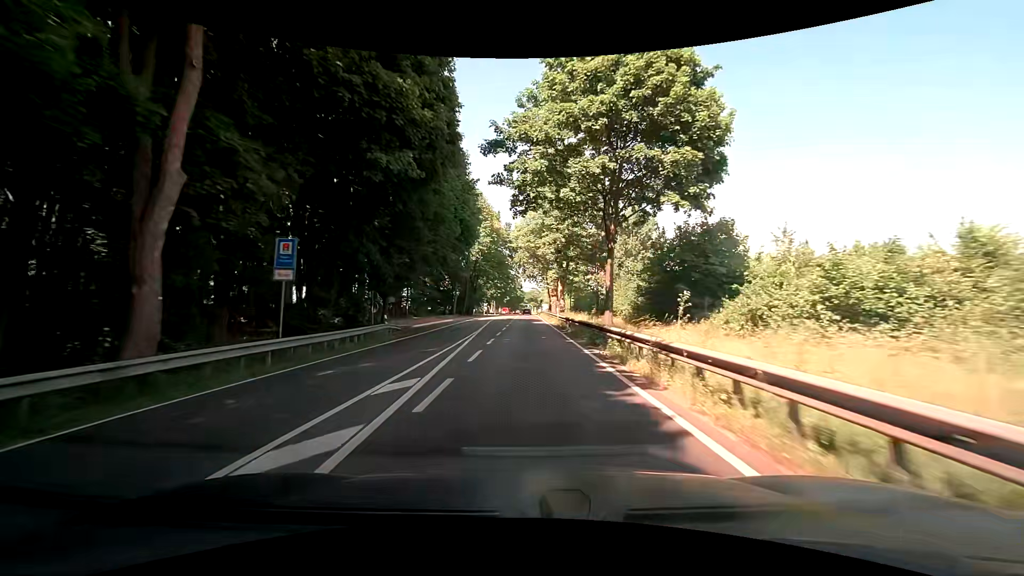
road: primary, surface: asphalt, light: Day
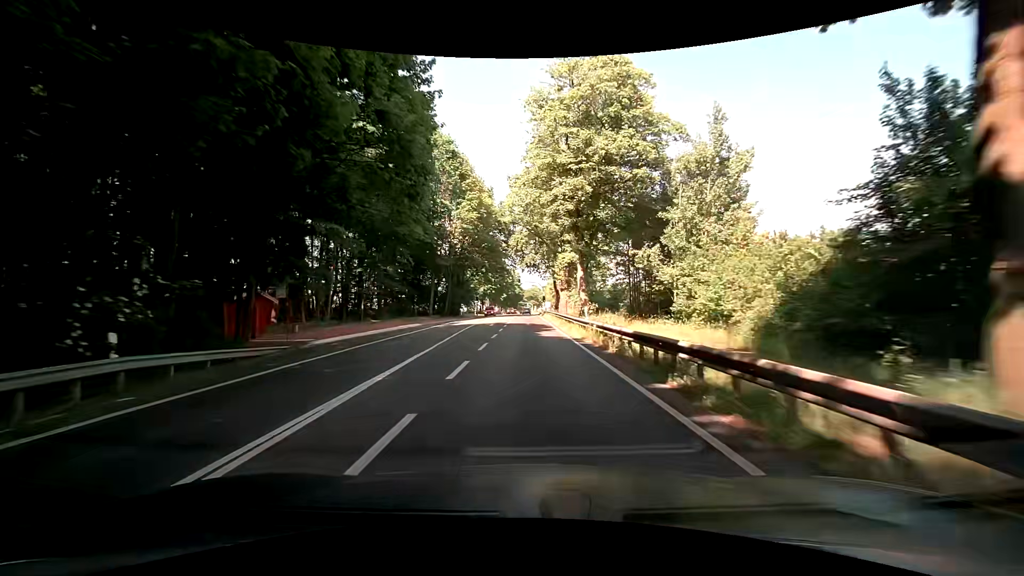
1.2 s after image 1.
(0.0, +21.4) m; 0°
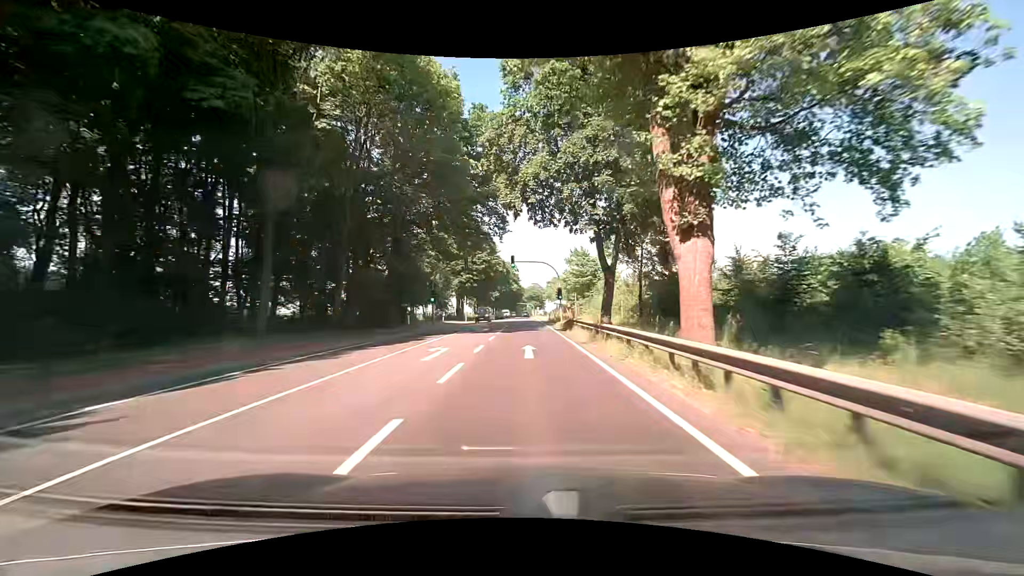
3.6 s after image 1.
(-0.1, +42.4) m; -1°
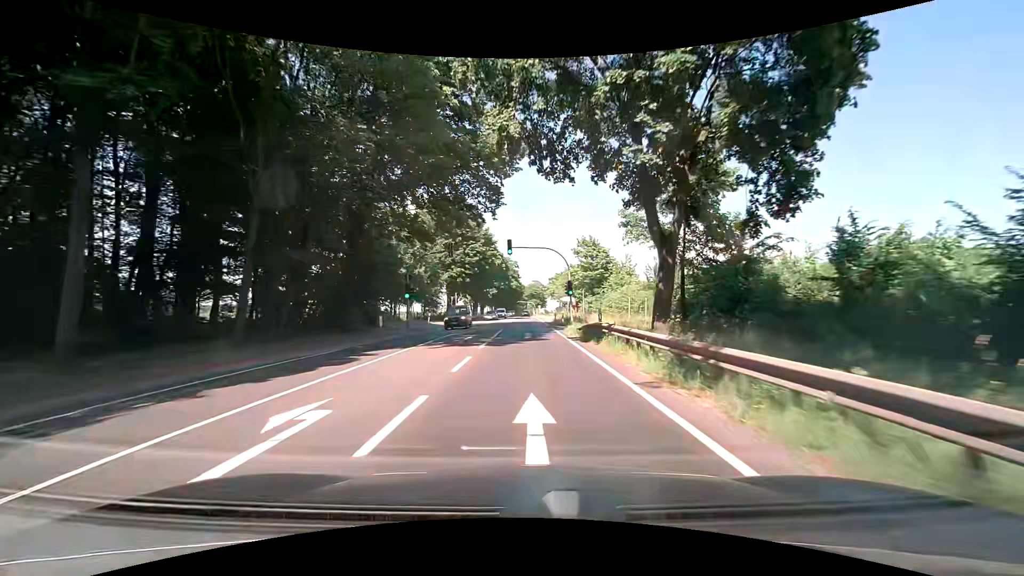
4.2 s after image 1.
(+0.1, +10.4) m; 0°
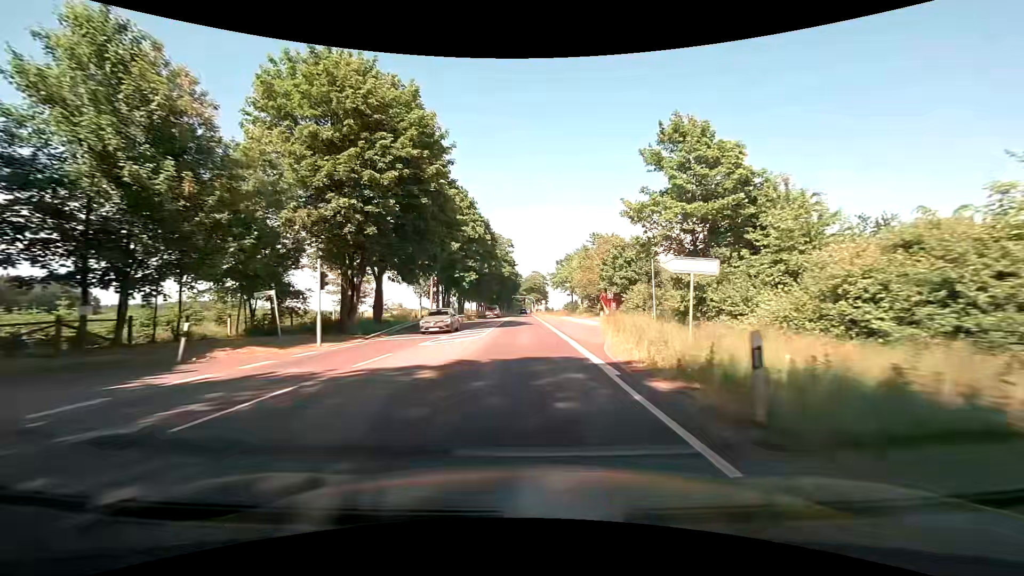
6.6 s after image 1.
(+0.6, +41.1) m; +1°
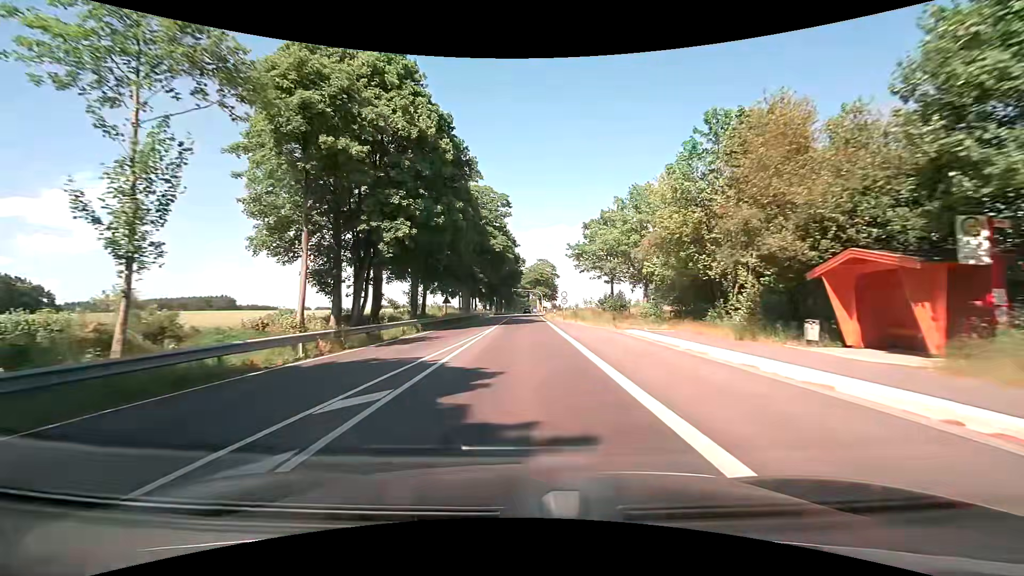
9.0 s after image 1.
(+0.2, +40.9) m; 0°
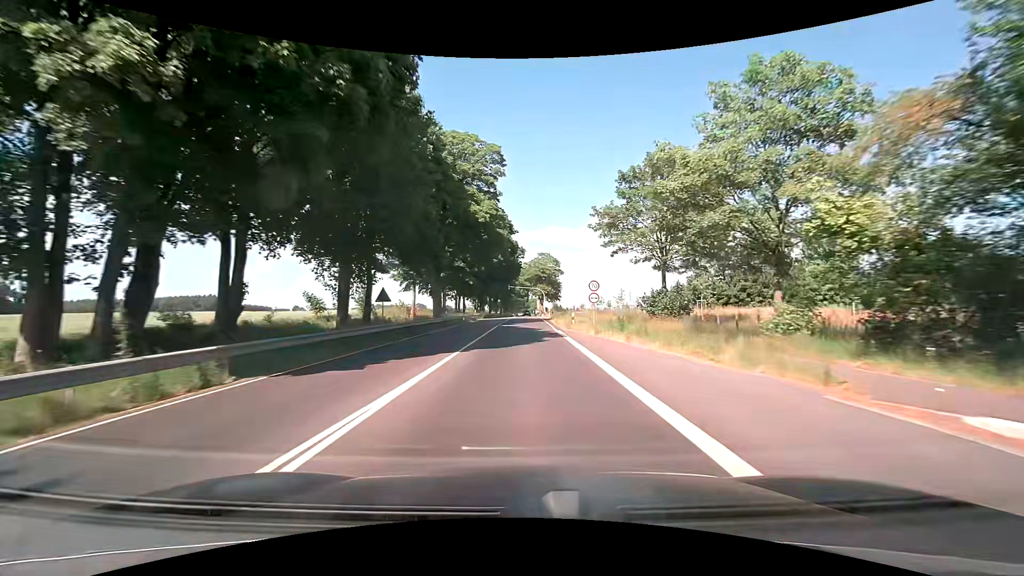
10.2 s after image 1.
(-0.1, +20.6) m; 0°
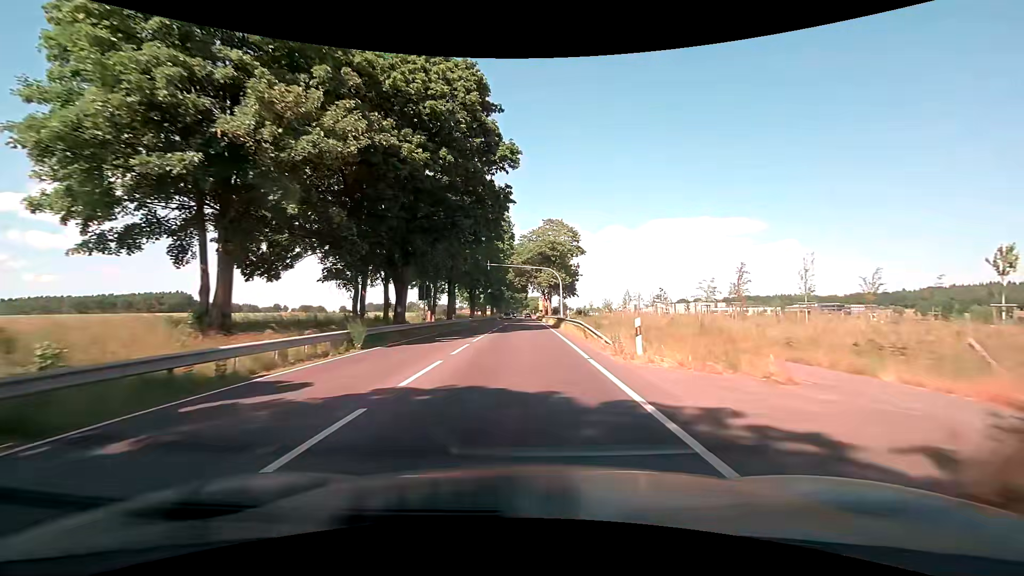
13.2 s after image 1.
(+0.2, +53.4) m; 0°
(0, +10) (0, +20) (0, +30) (0, +40) (0, +50) (0, +60) (0, +70) (0, +80) (0, +90) (0, +100) m
